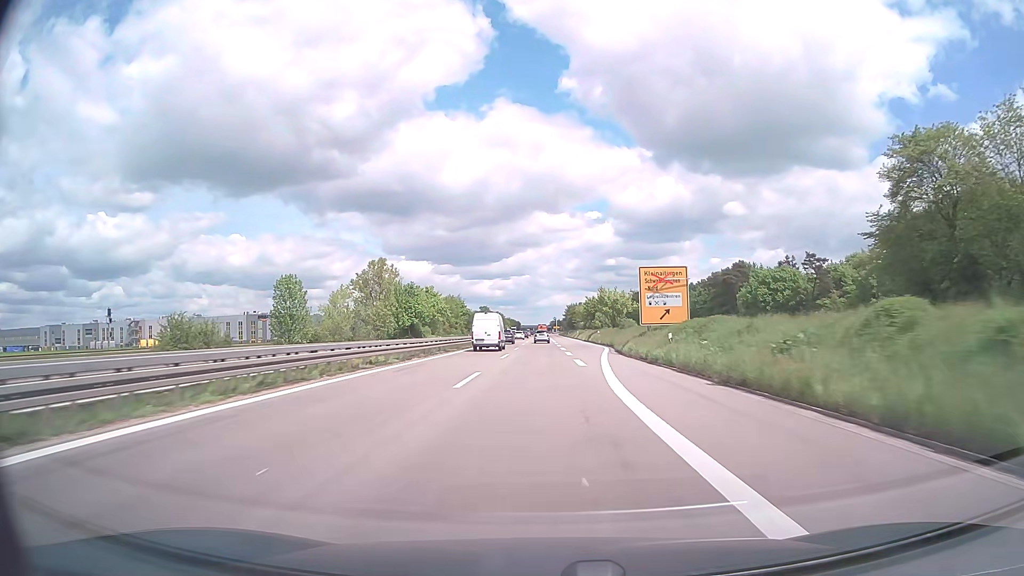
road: trunk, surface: asphalt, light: Day
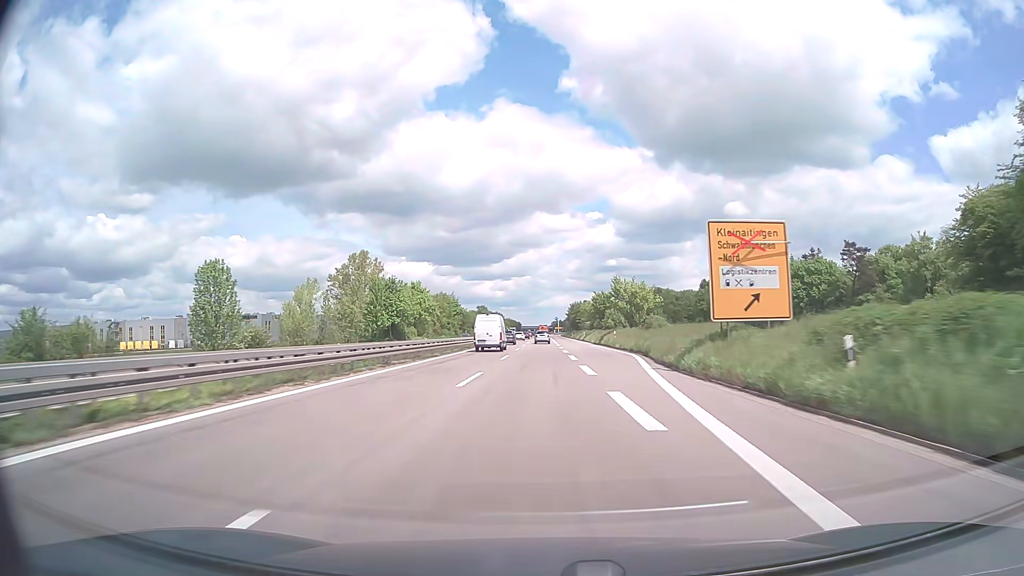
(0.0, +17.3) m; 0°
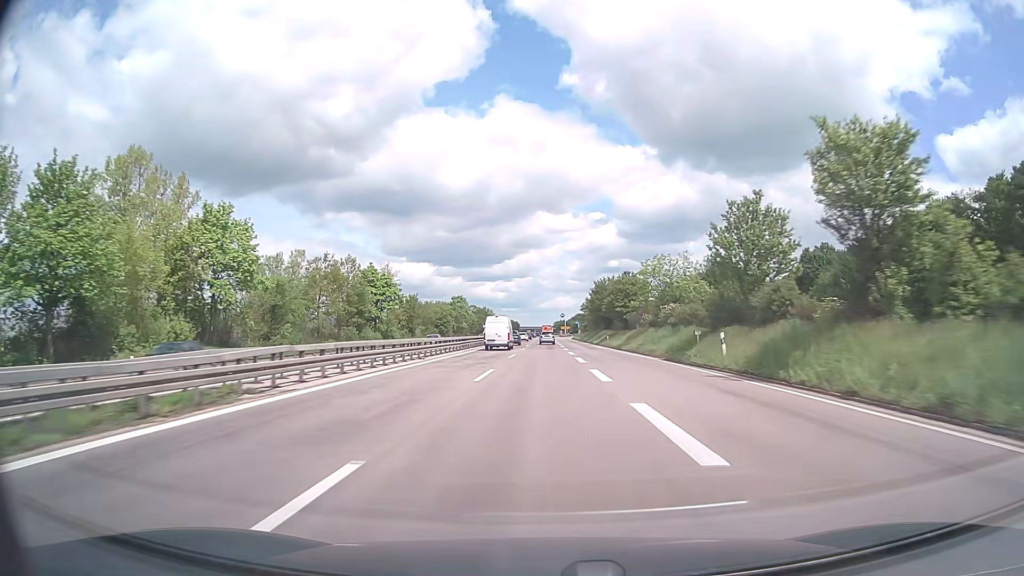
(-0.4, +86.6) m; 0°
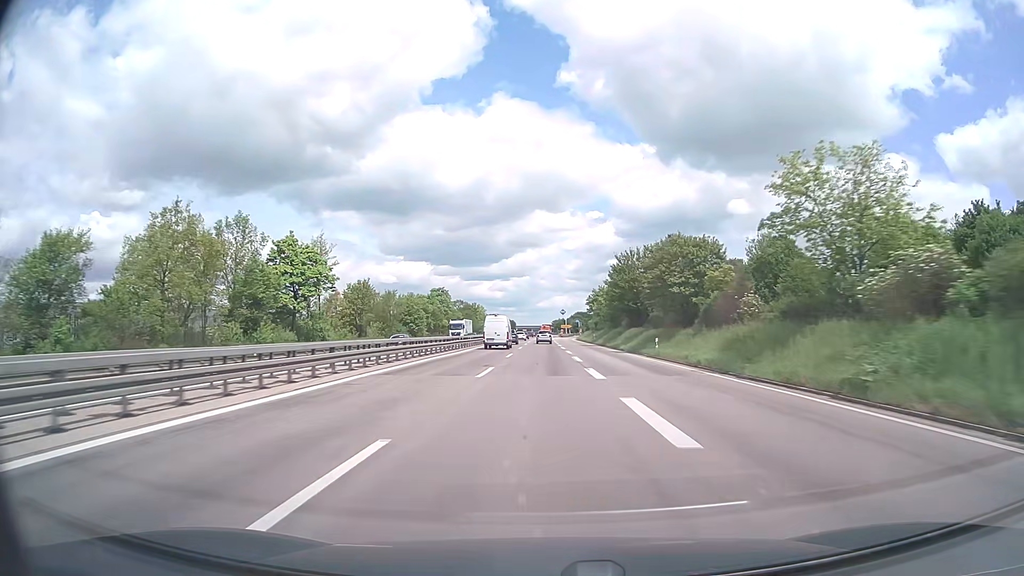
(0.0, +34.6) m; 0°
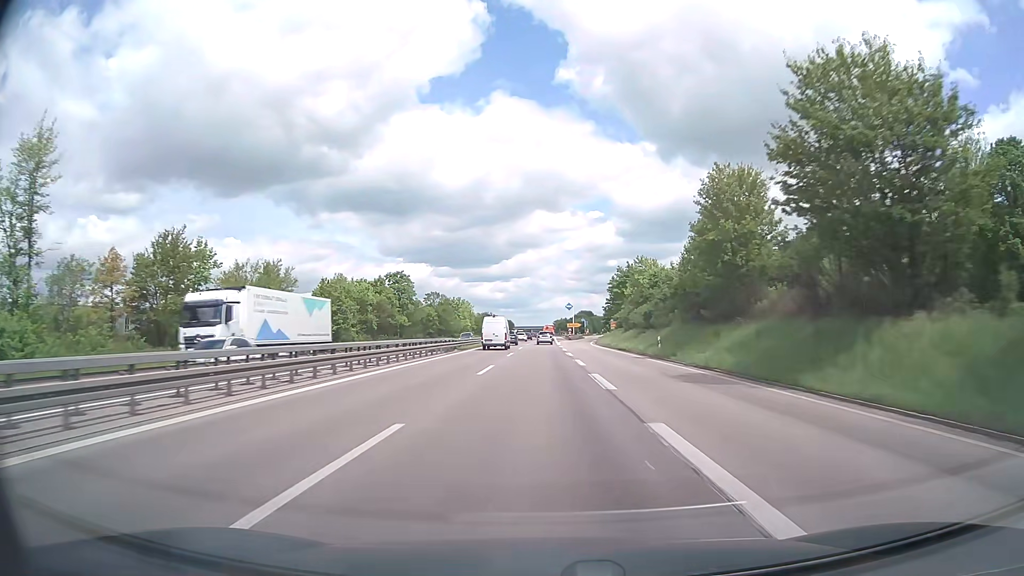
(+0.1, +51.6) m; 0°
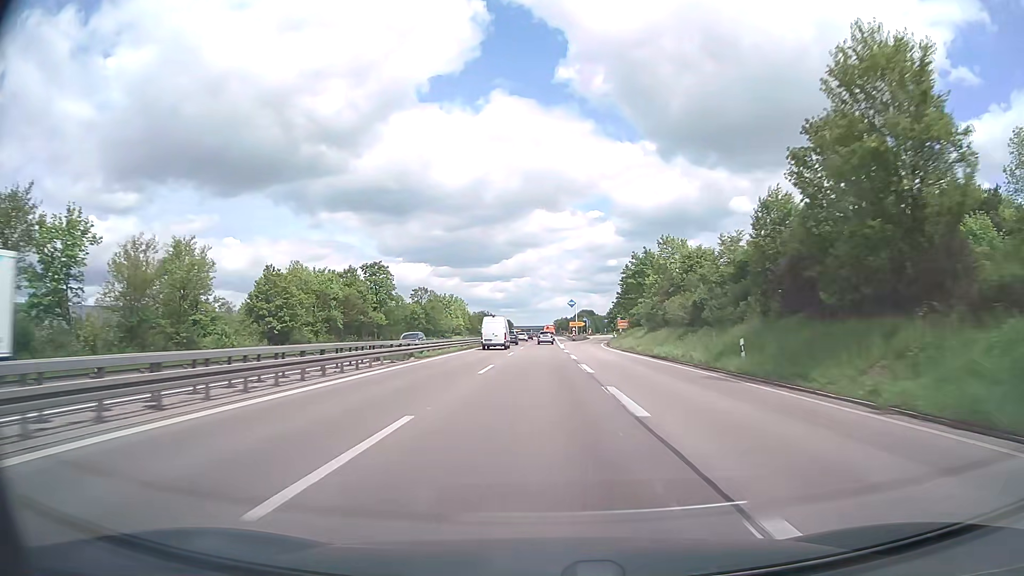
(0.0, +17.1) m; 0°
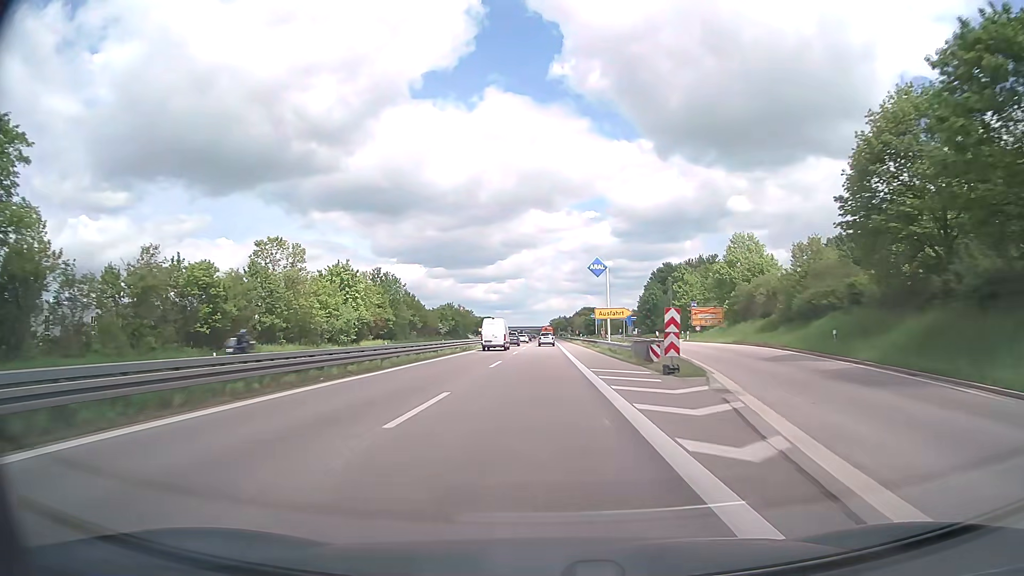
(+0.4, +84.9) m; 0°
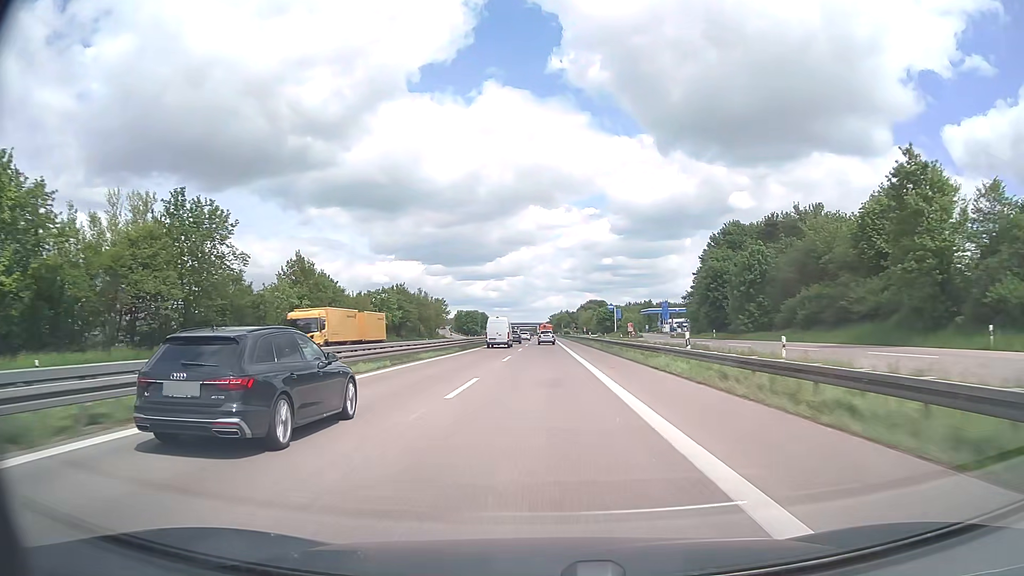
(+0.1, +67.7) m; 0°
(0, +10) (0, +20) (0, +30) (0, +40) (0, +50) (0, +60) (0, +70) (0, +80) (0, +90) (0, +100) m
